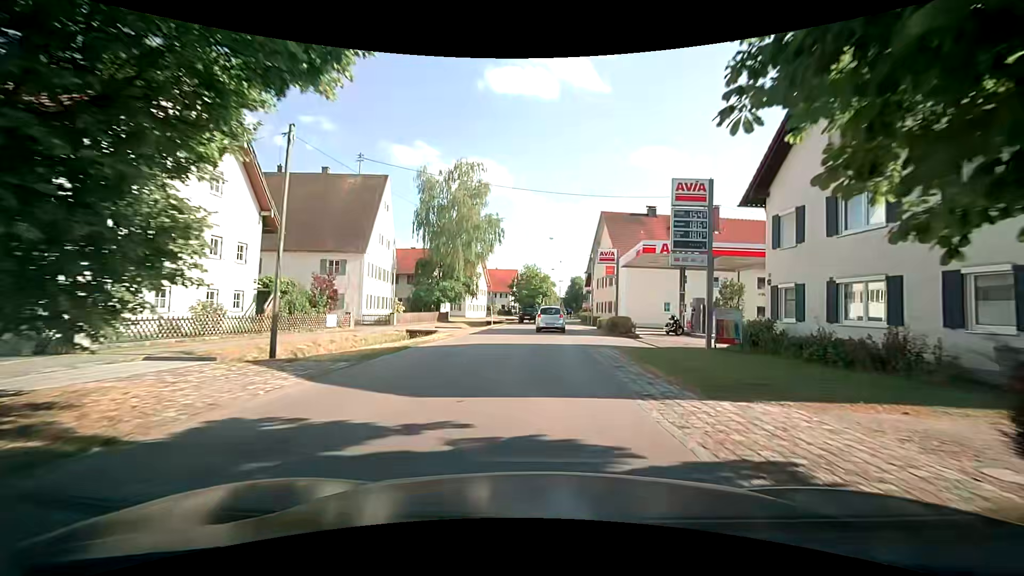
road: tertiary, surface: asphalt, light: Day
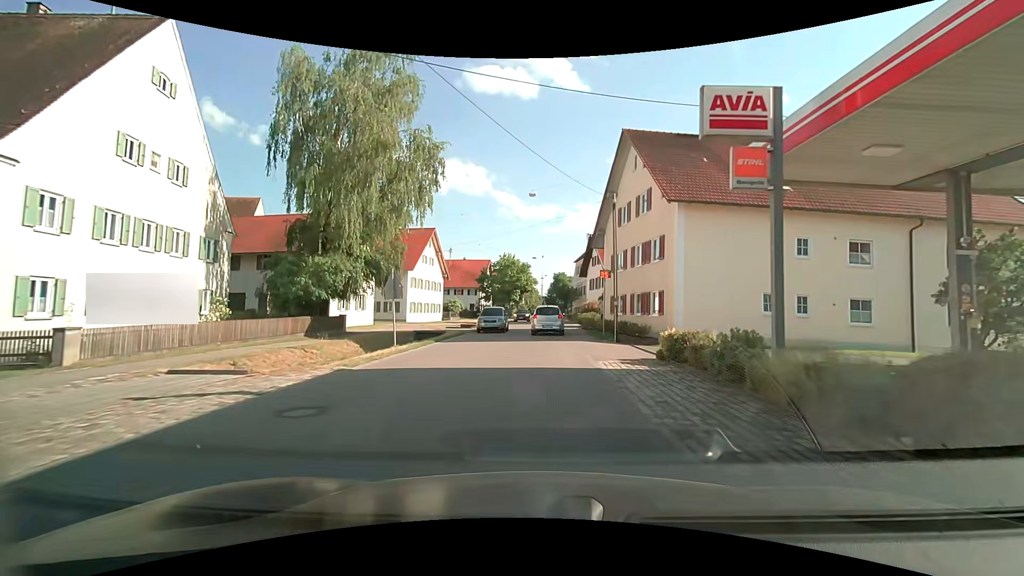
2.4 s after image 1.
(+0.8, +24.4) m; +2°
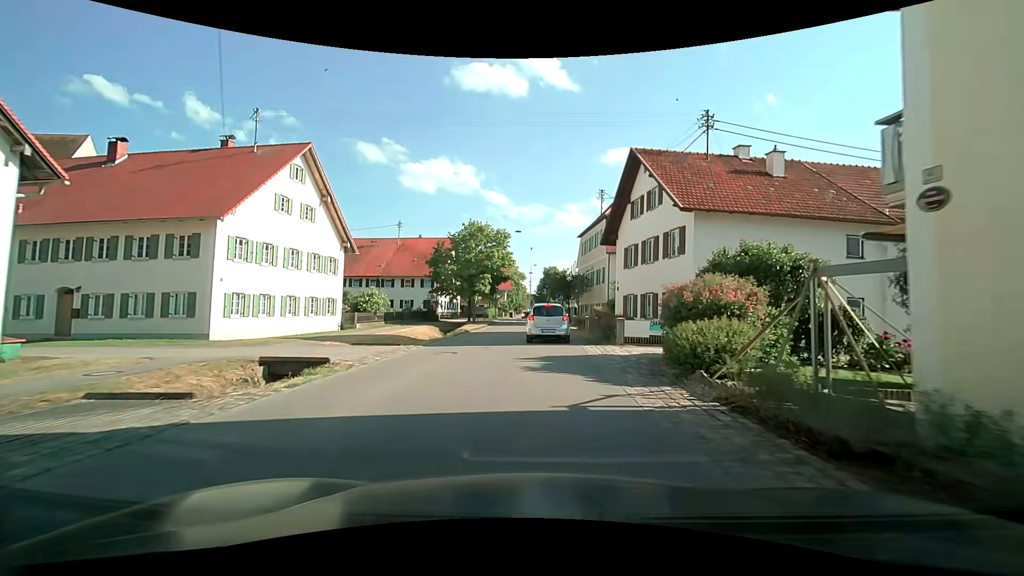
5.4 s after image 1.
(+0.5, +29.4) m; +2°
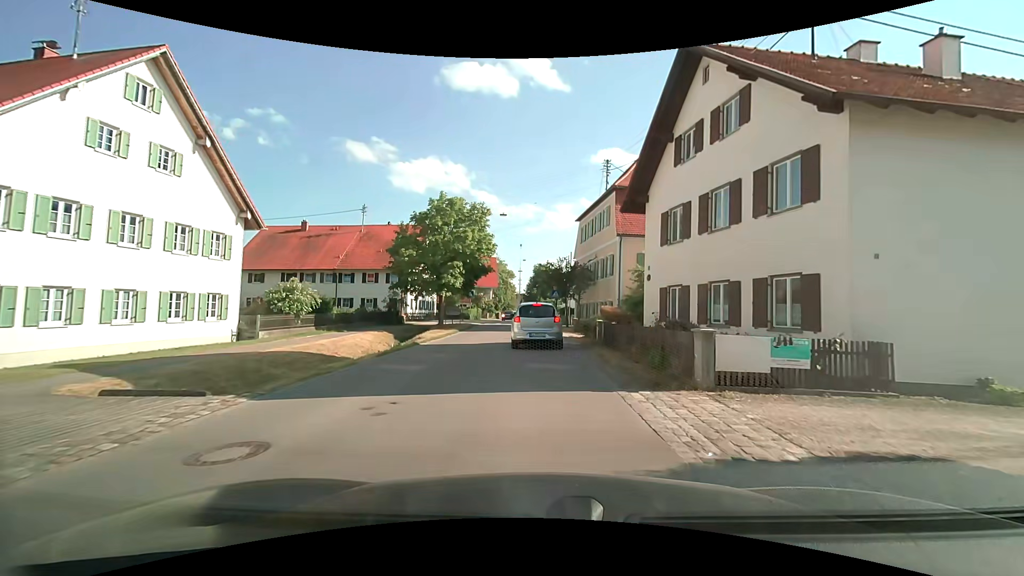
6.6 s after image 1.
(-0.1, +10.5) m; 0°
